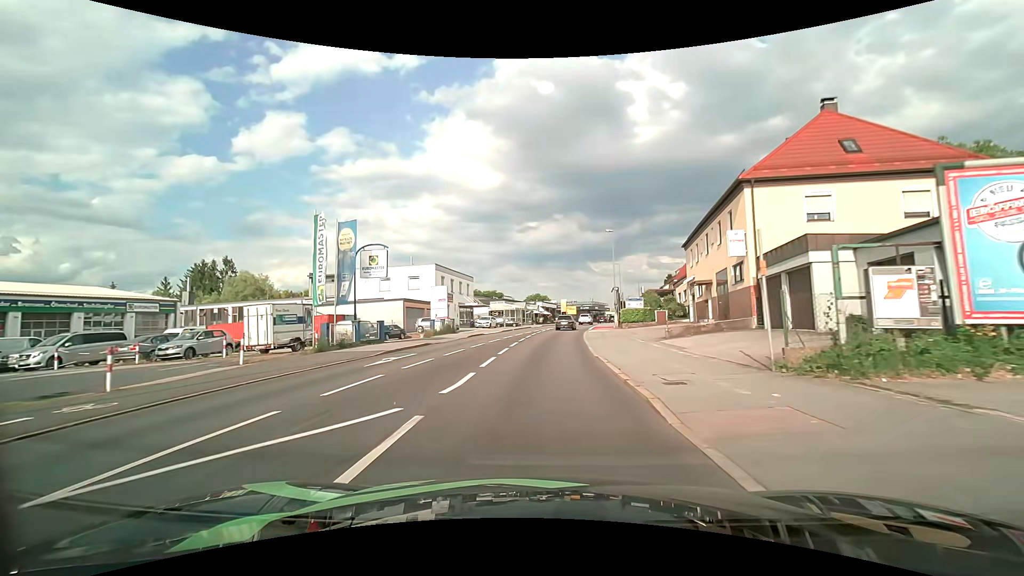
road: tertiary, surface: asphalt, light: Day
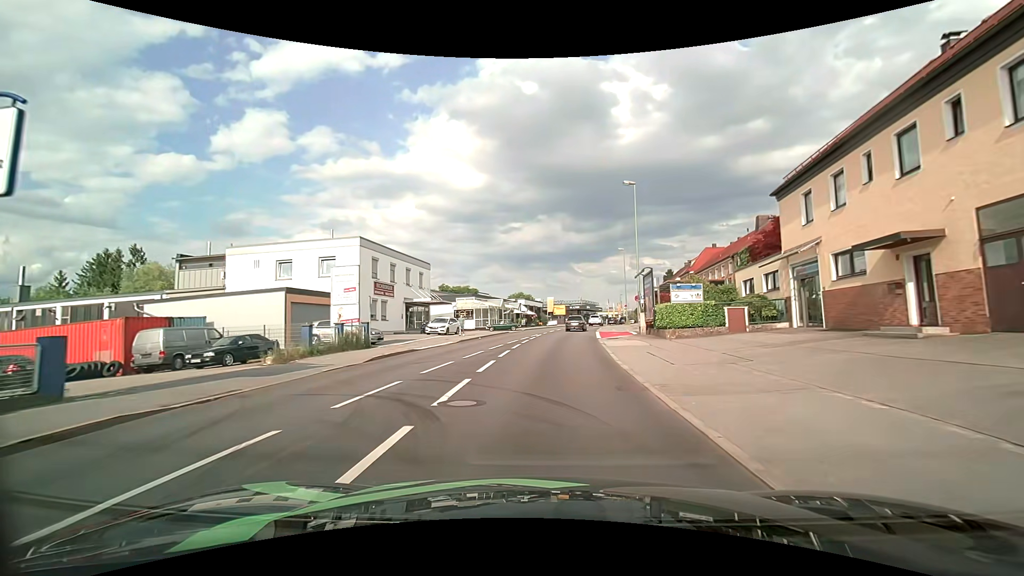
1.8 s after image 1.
(-0.1, +19.4) m; +1°
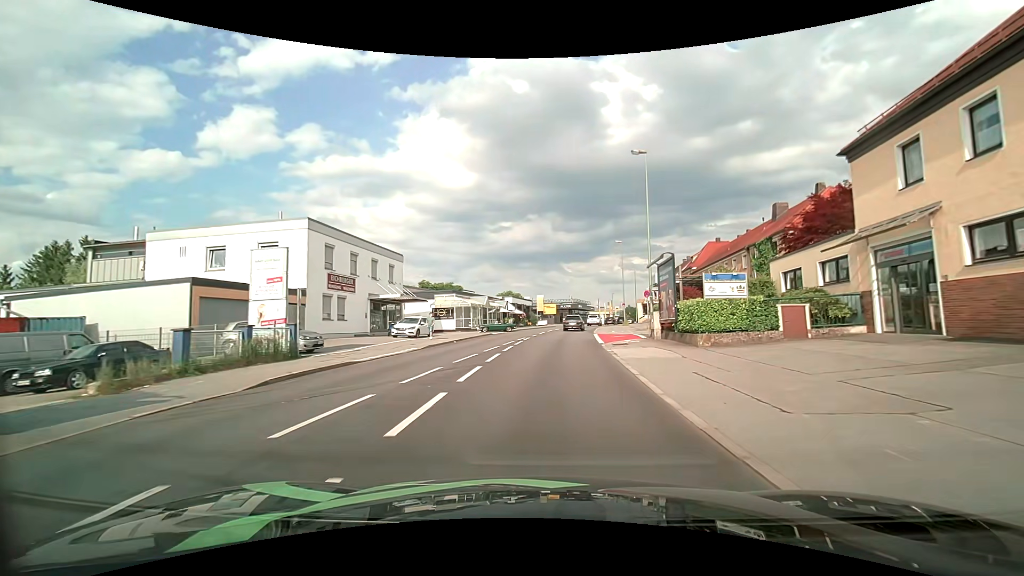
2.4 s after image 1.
(+0.1, +6.5) m; +1°
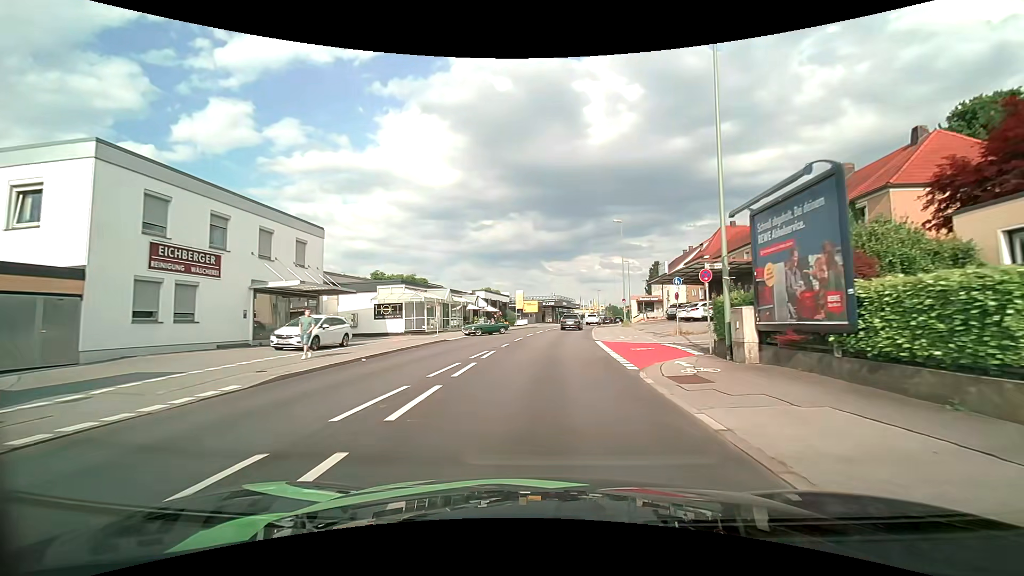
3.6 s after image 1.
(+0.3, +12.9) m; +3°
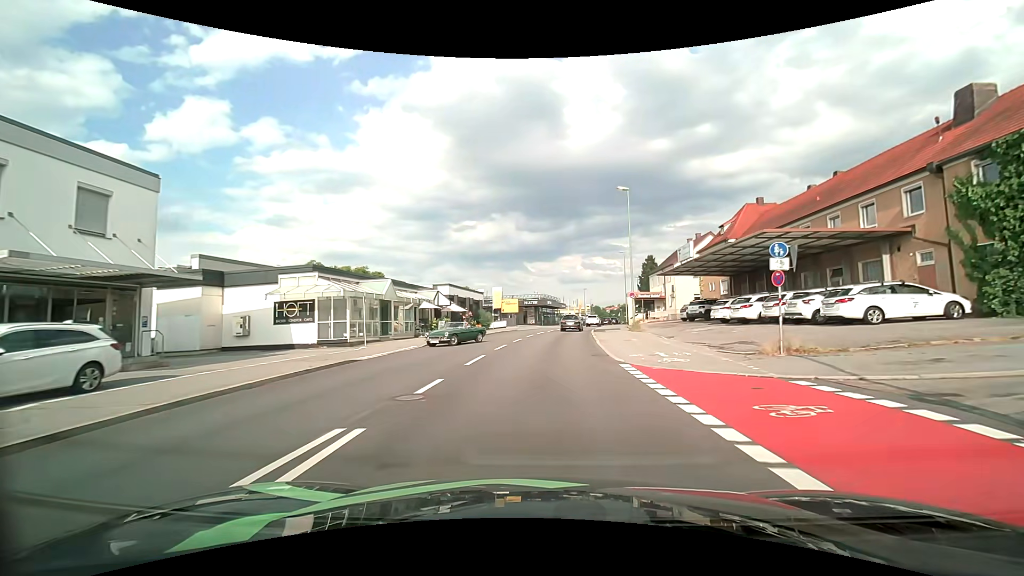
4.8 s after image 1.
(+0.1, +12.5) m; +1°
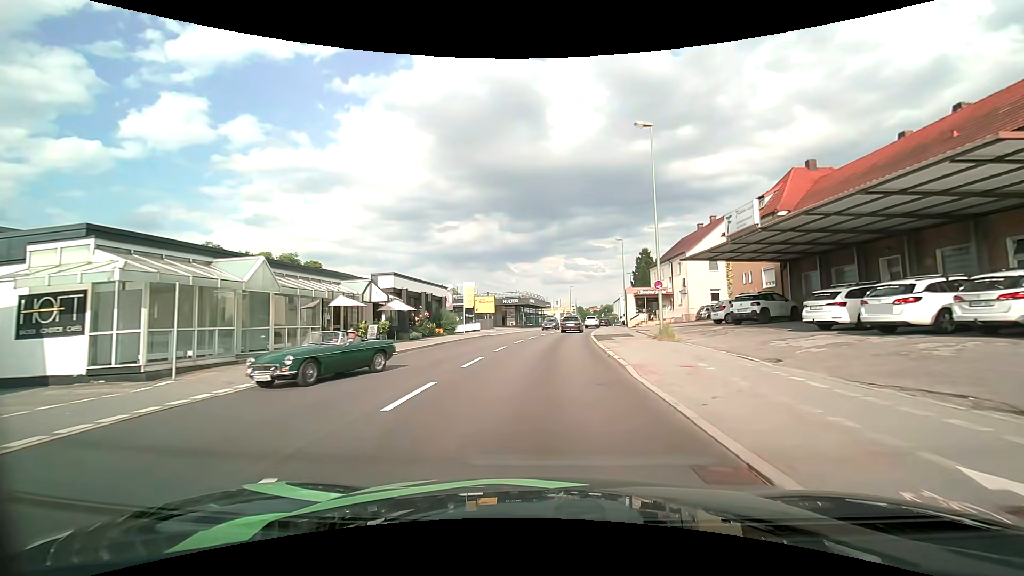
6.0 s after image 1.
(+0.2, +12.4) m; +2°
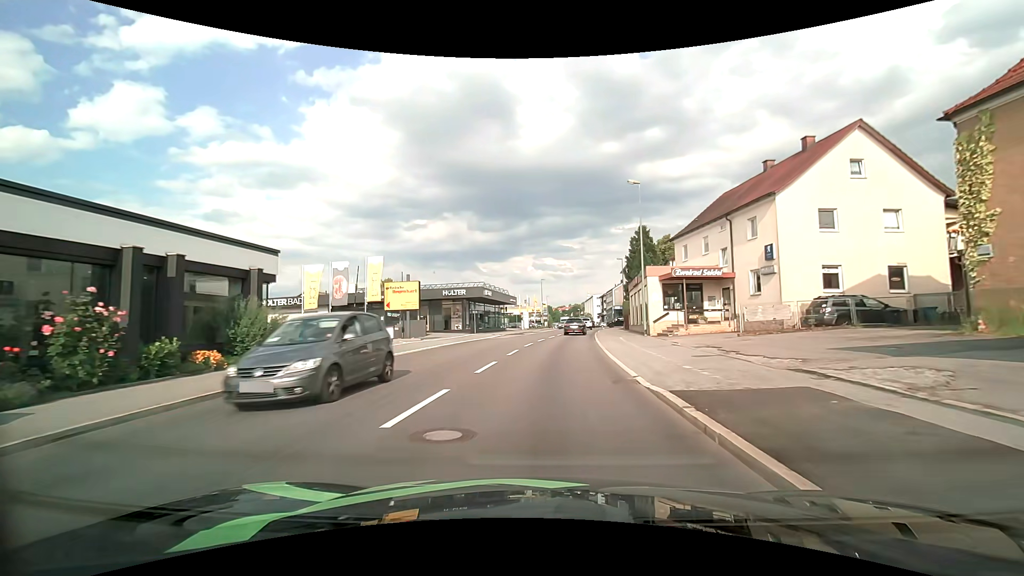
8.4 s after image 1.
(+0.7, +24.9) m; +3°
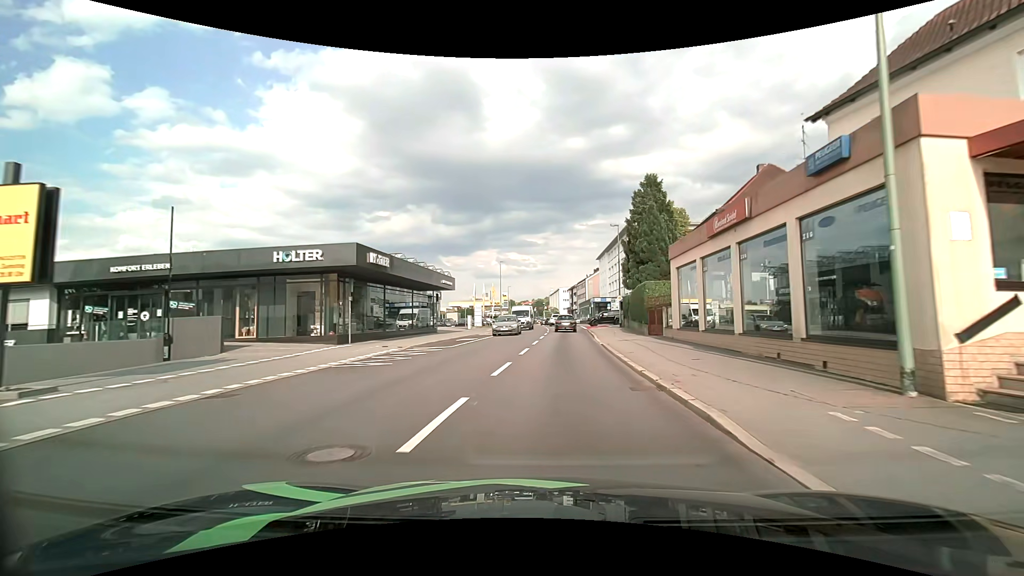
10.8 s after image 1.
(+0.7, +25.0) m; +4°
(0, +10) (+1, +20) (+1, +30) (+2, +40) (+3, +50) (+5, +60) (+14, +64) (+24, +64) (+34, +63) (+44, +62) m
